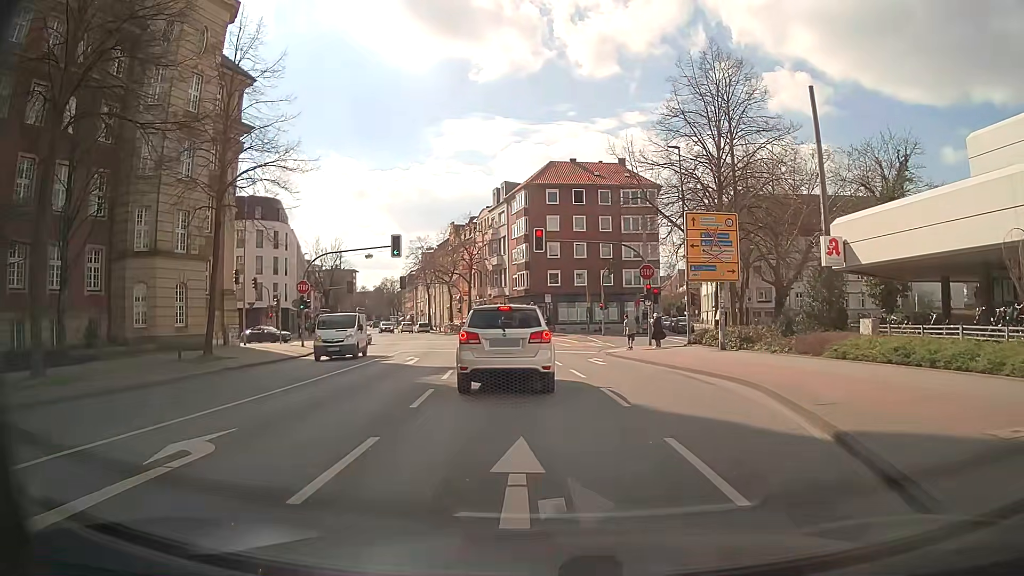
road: secondary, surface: asphalt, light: Day
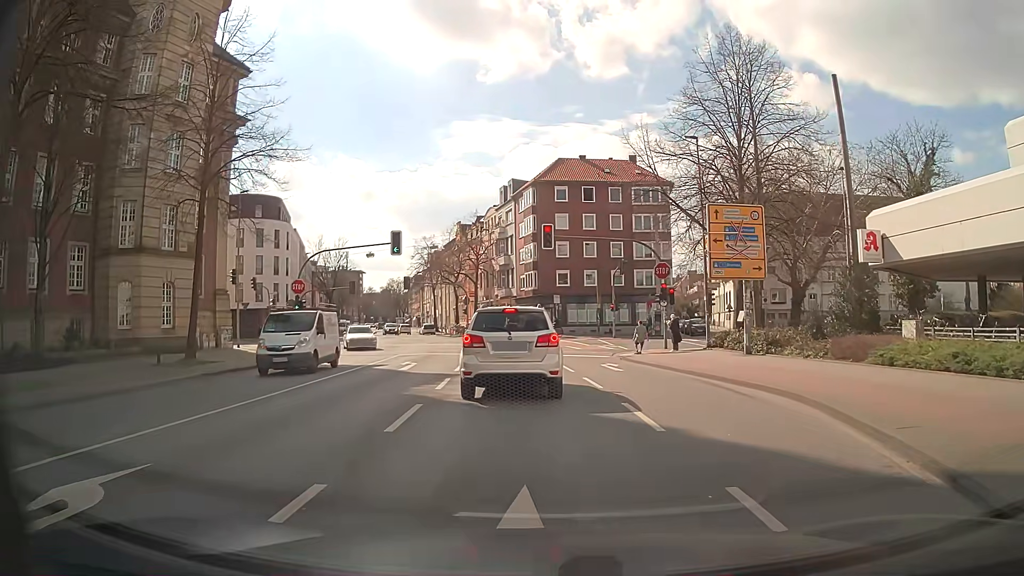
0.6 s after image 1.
(0.0, +2.3) m; 0°
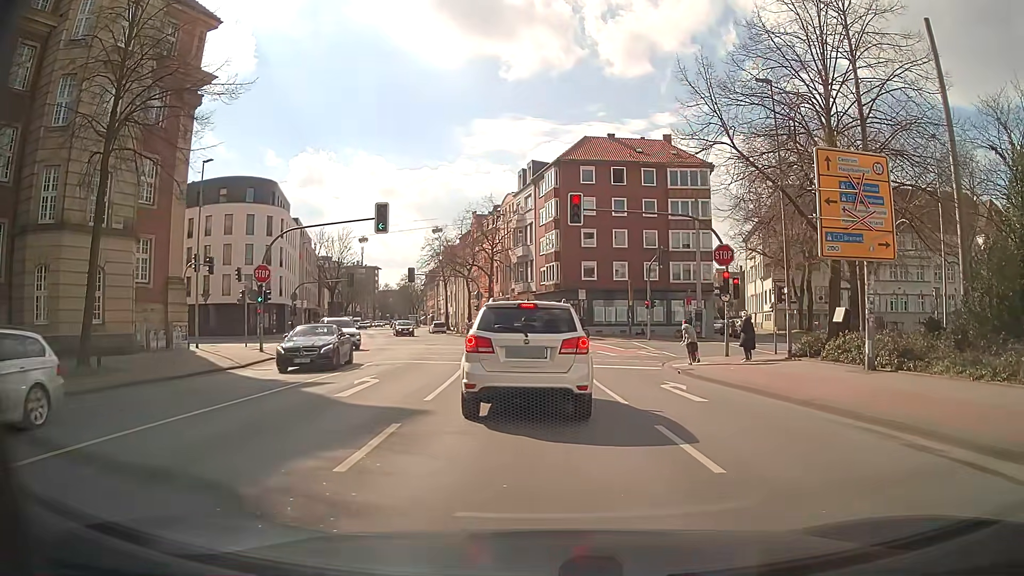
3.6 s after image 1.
(-0.1, +8.3) m; -3°
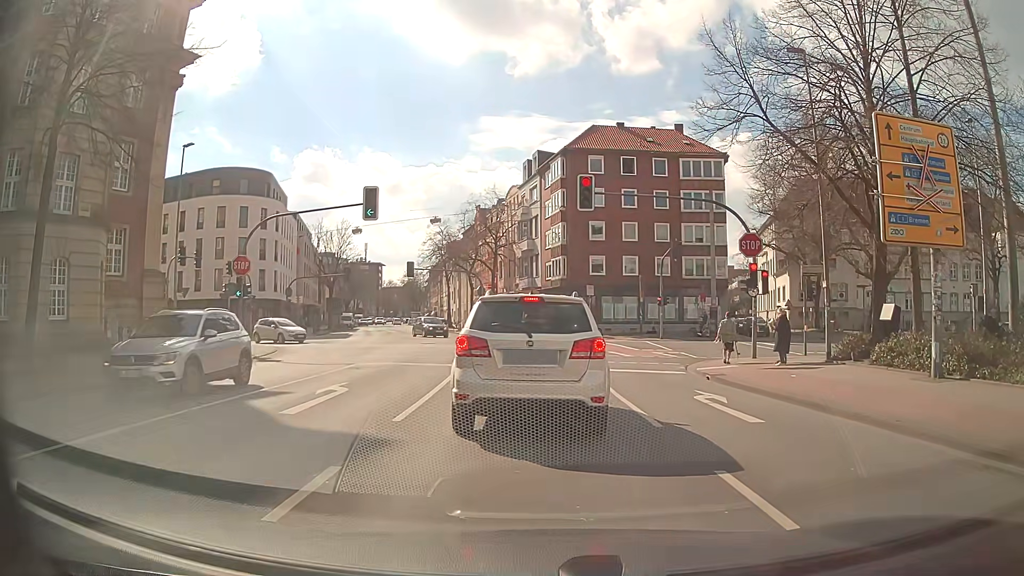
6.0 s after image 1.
(0.0, +2.9) m; +1°
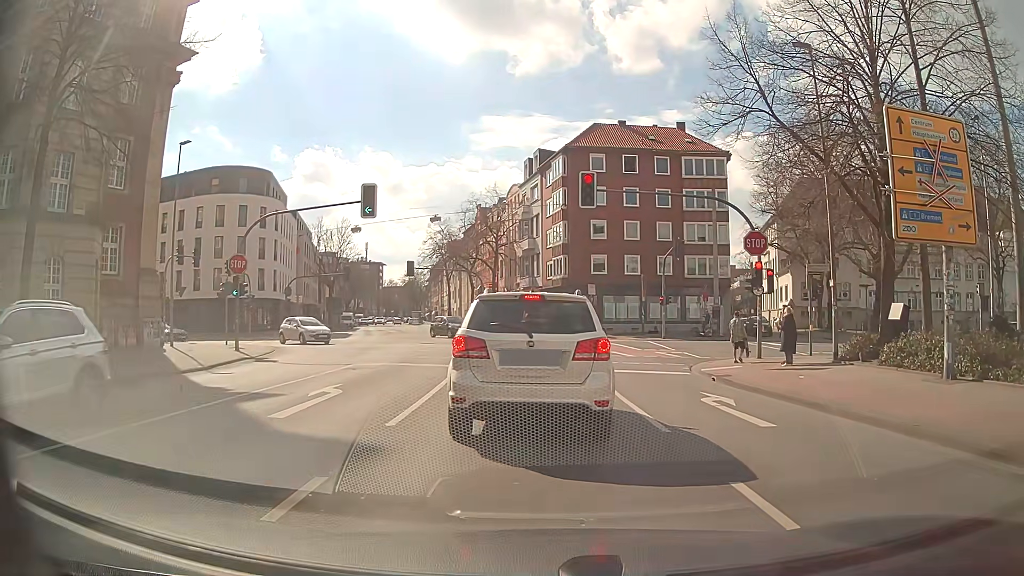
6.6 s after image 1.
(0.0, +0.5) m; 0°
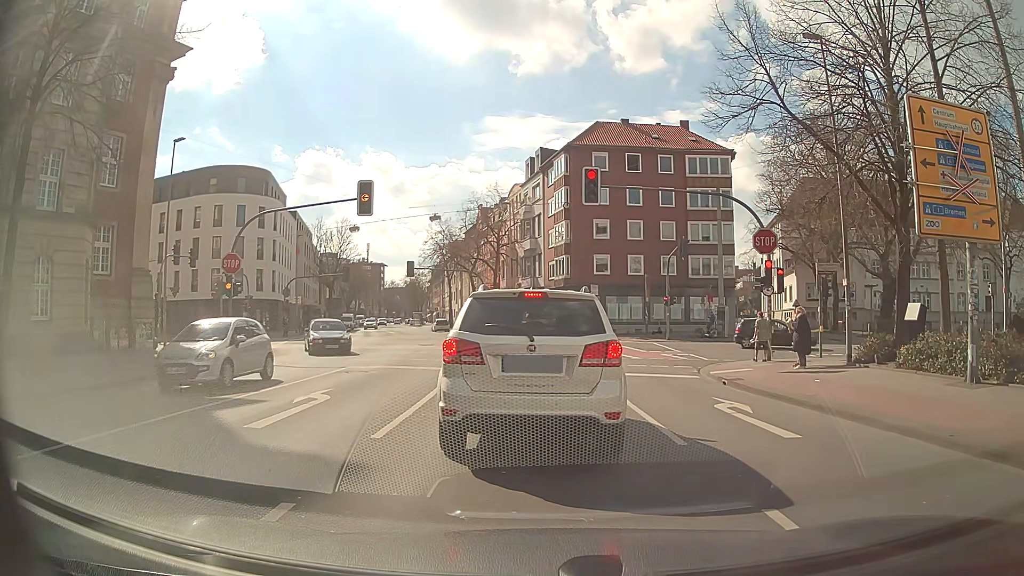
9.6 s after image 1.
(0.0, +0.9) m; 0°
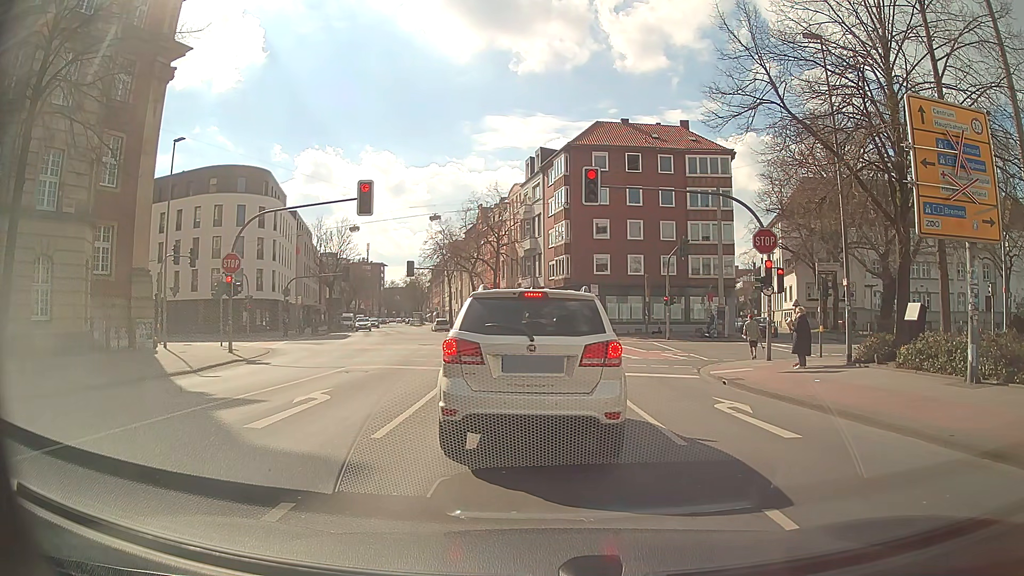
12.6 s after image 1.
(0.0, 0.0) m; 0°
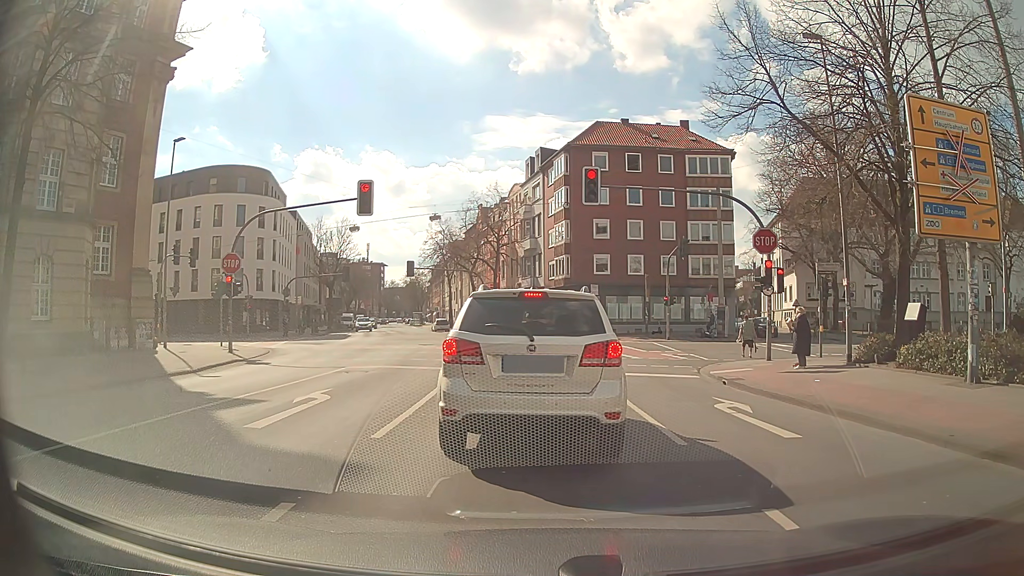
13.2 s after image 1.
(0.0, 0.0) m; 0°
